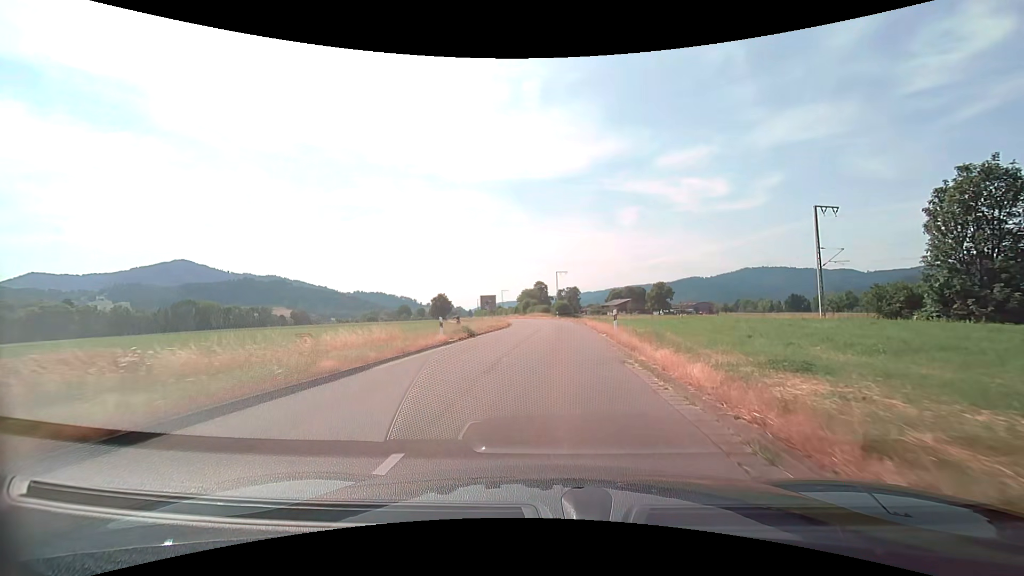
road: tertiary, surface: asphalt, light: Day
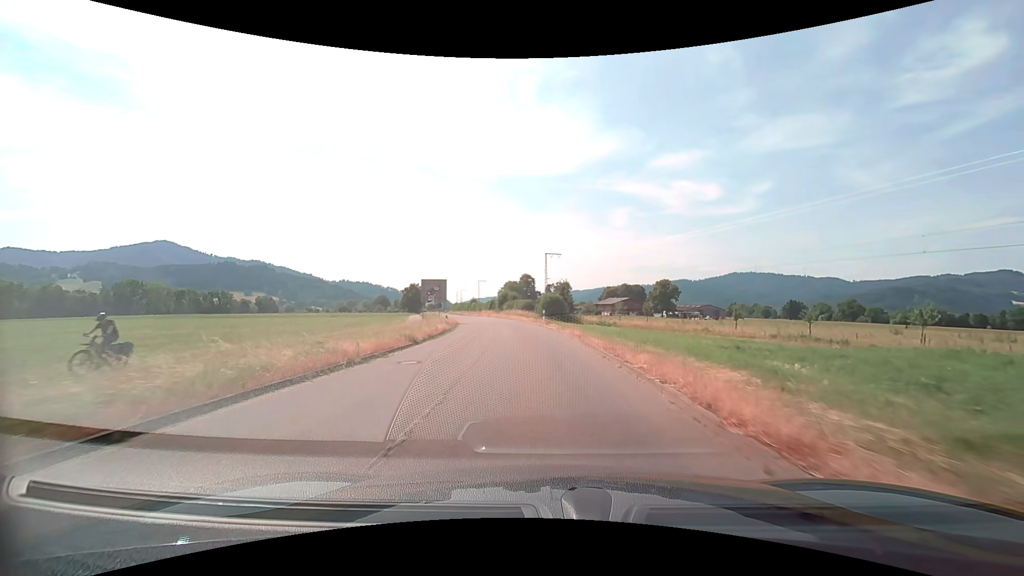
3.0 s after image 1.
(+1.4, +33.2) m; +3°
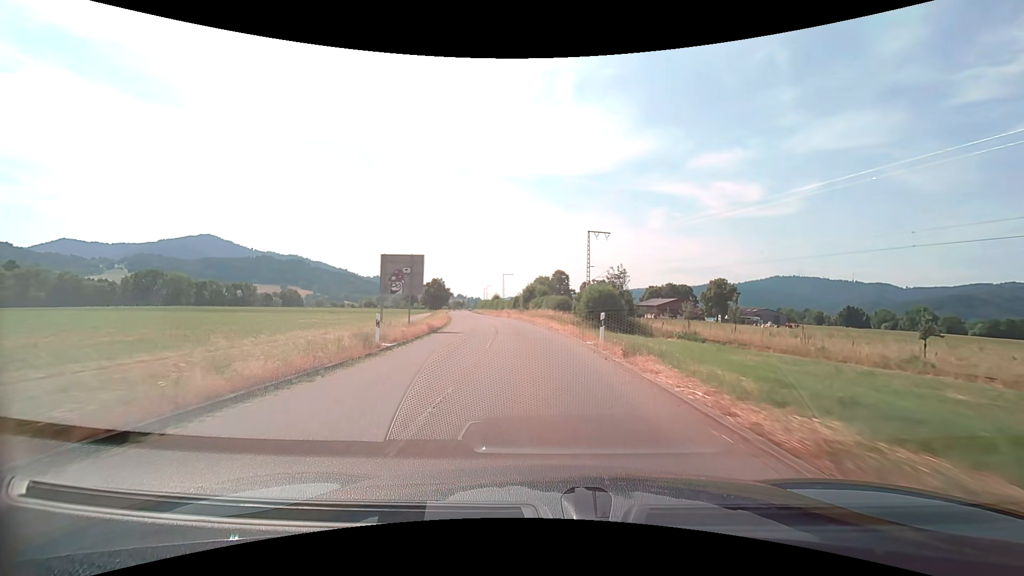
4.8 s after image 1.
(-0.8, +23.1) m; -4°
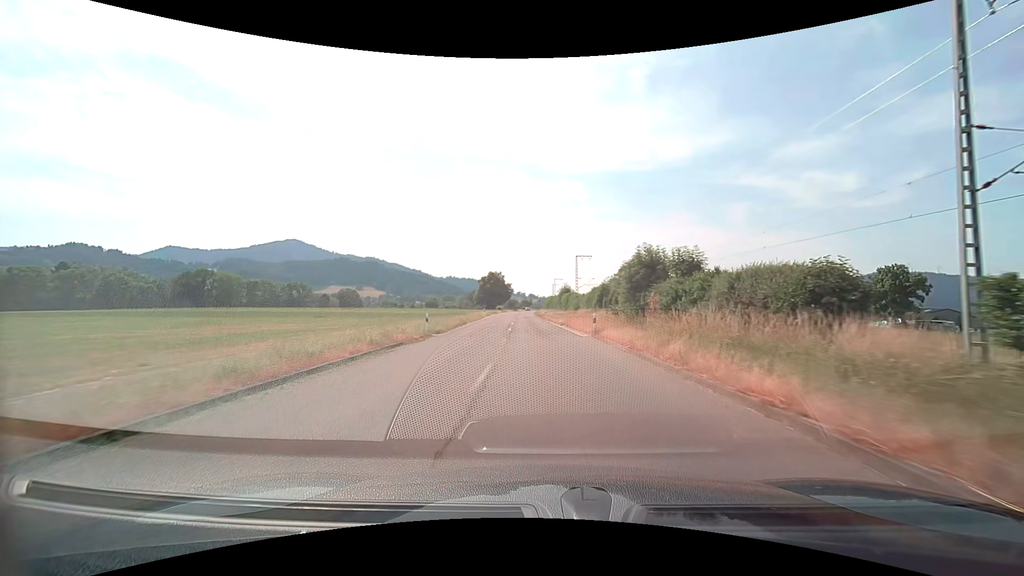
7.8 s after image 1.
(-3.5, +43.2) m; -8°
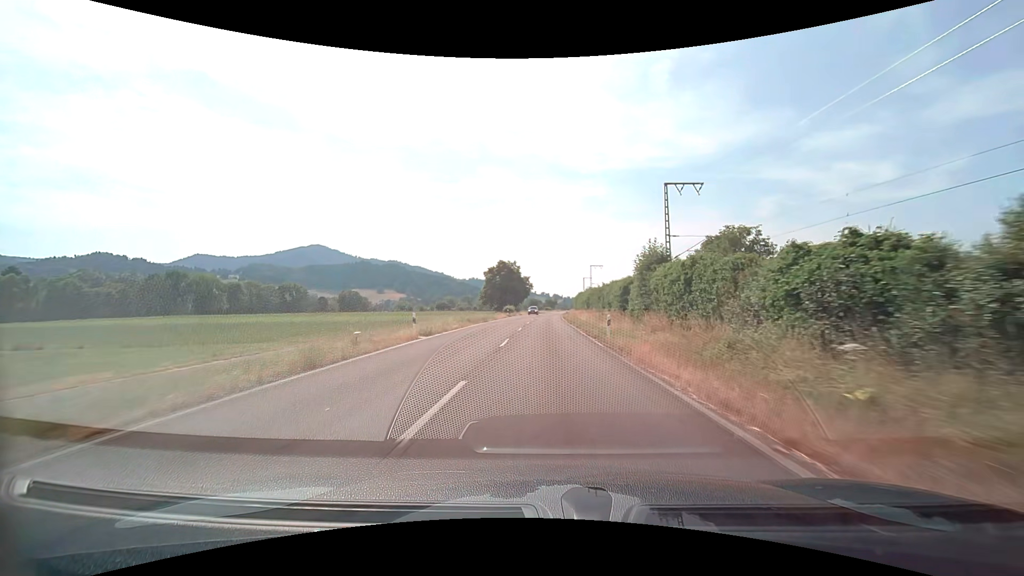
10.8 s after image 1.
(-2.0, +48.6) m; -4°
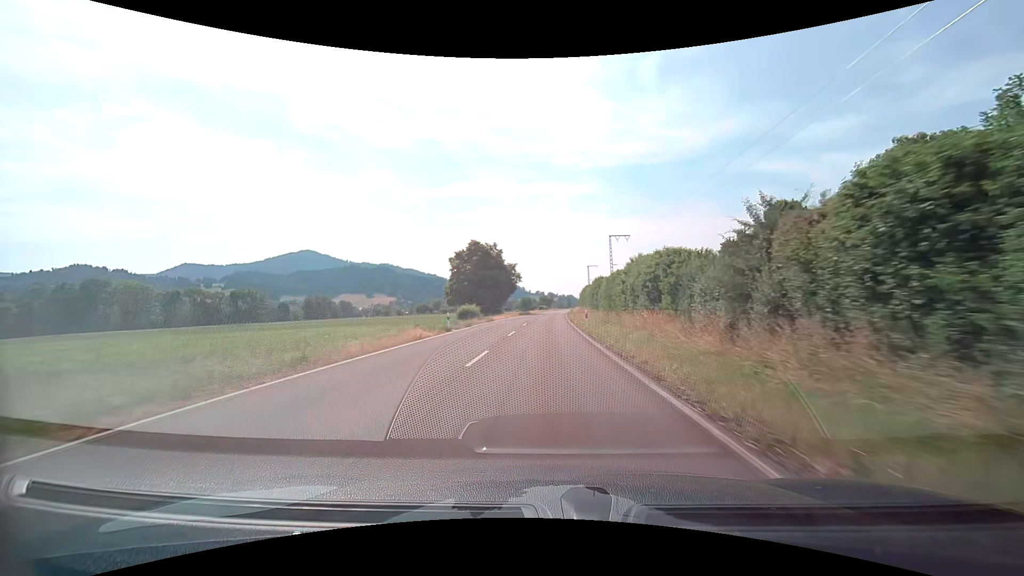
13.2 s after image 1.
(+0.4, +41.7) m; +1°
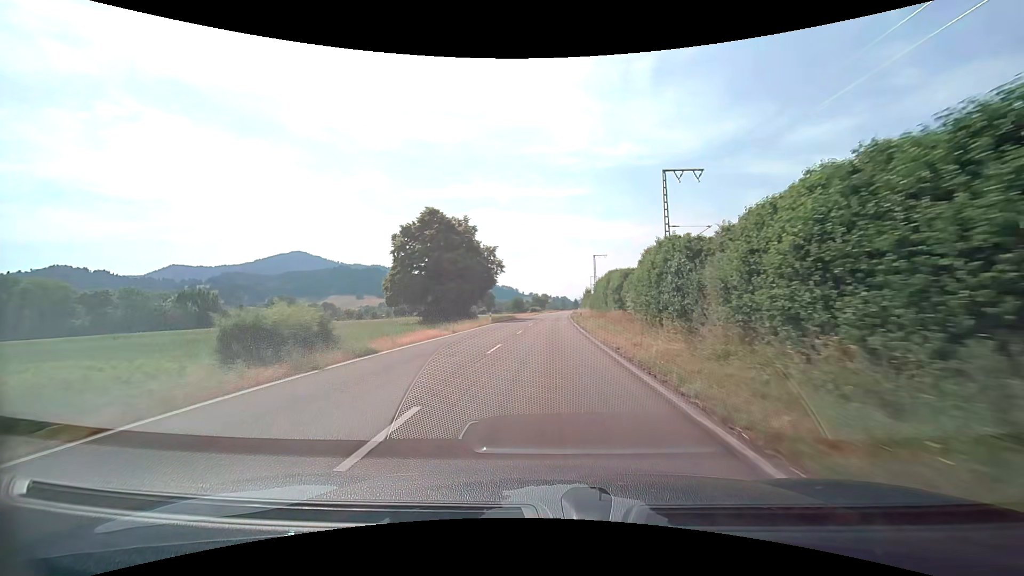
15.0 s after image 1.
(+0.1, +32.7) m; +1°
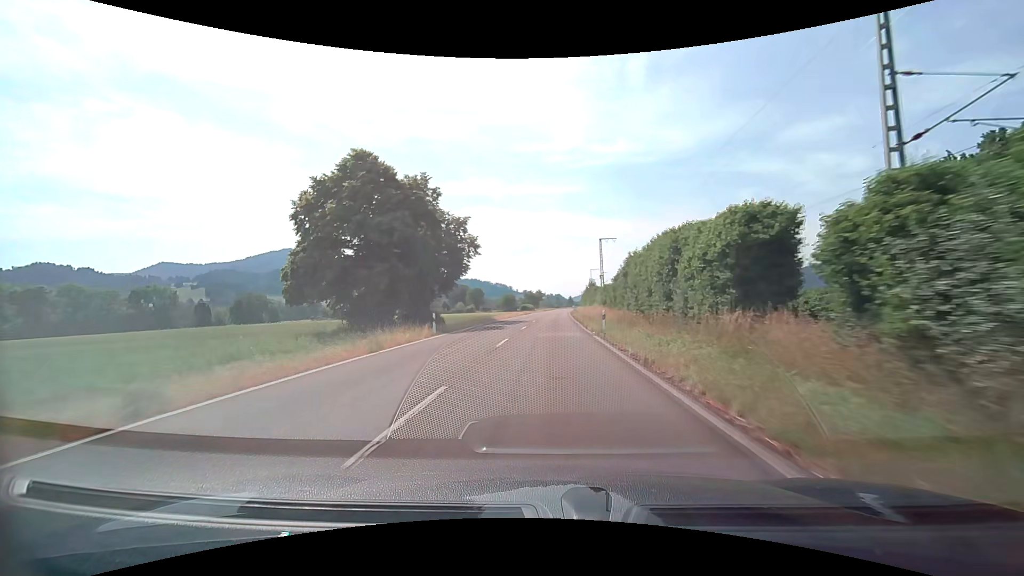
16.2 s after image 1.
(+0.2, +22.4) m; +1°
